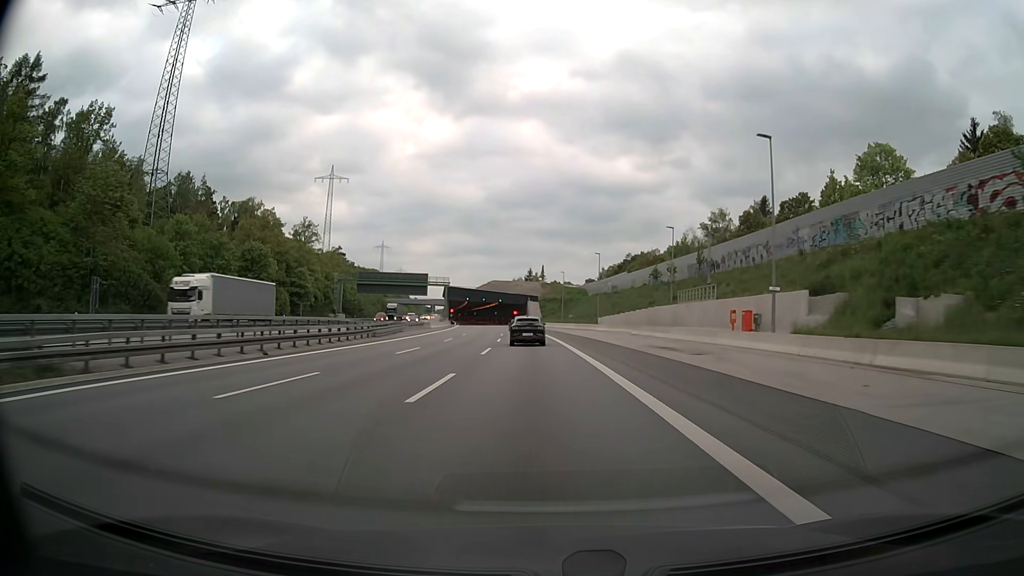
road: motorway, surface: asphalt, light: Day
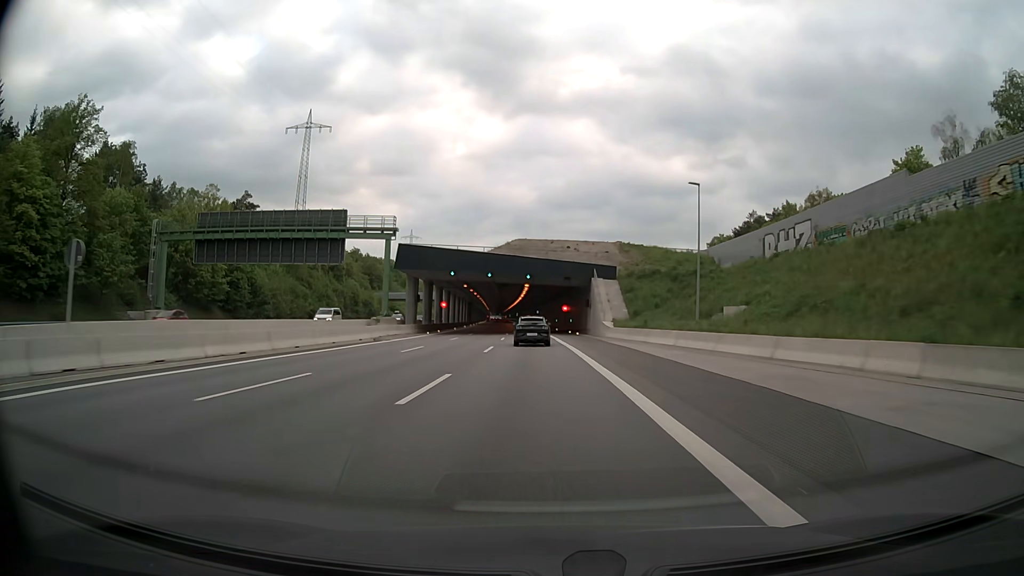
(-3.3, +85.4) m; -5°
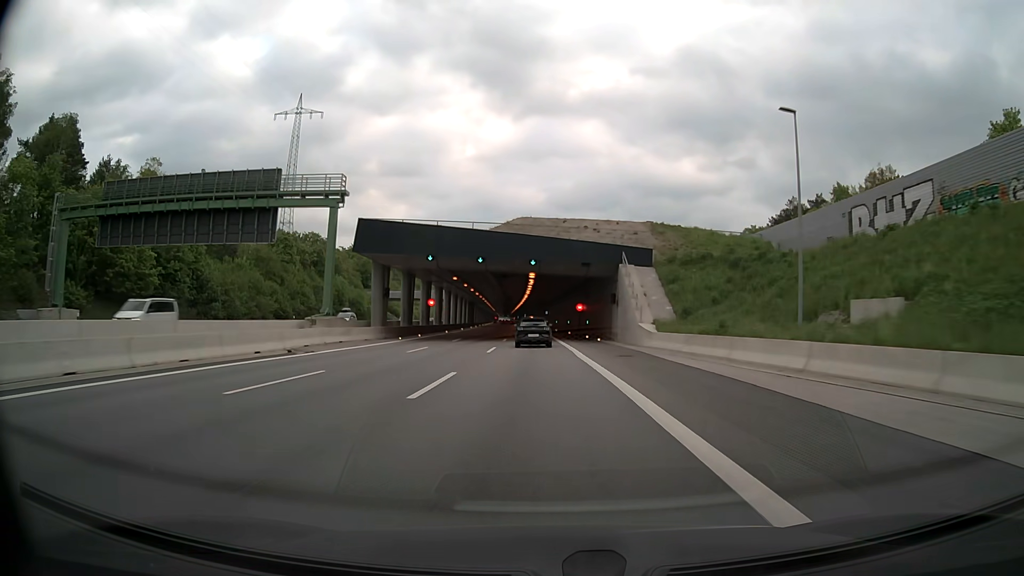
(-0.1, +17.1) m; -1°
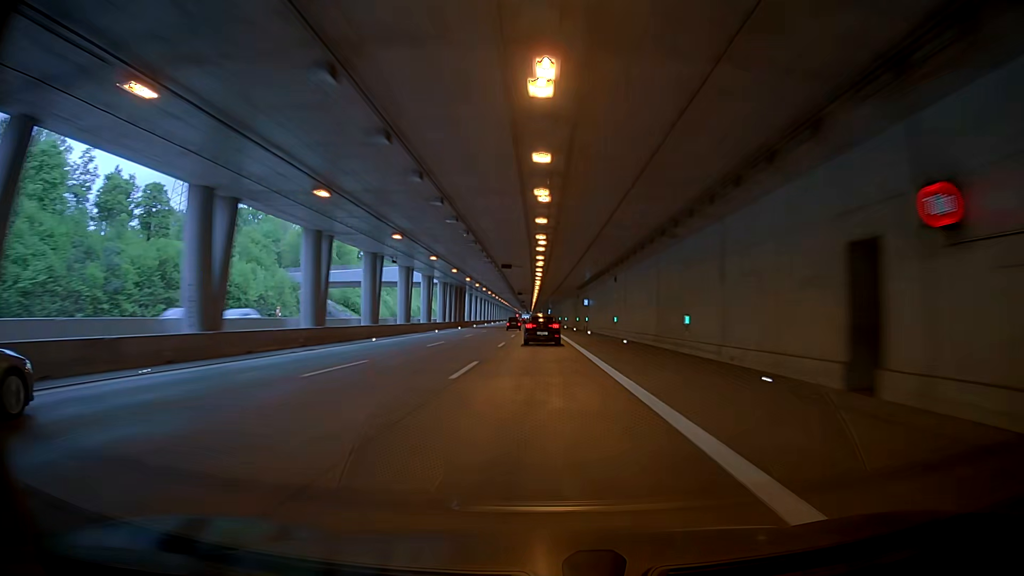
(-1.7, +68.2) m; -3°
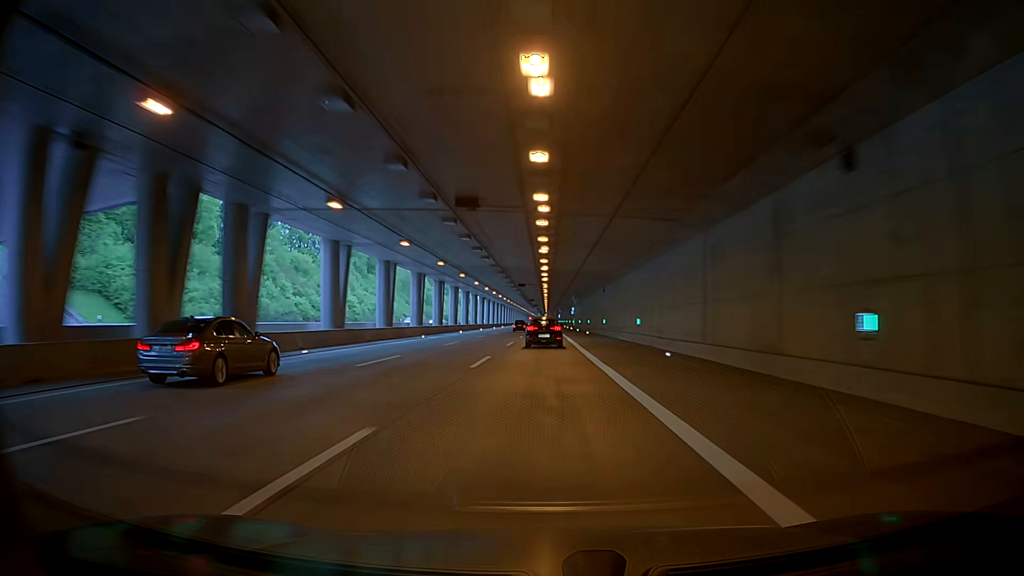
(-0.9, +85.1) m; -1°
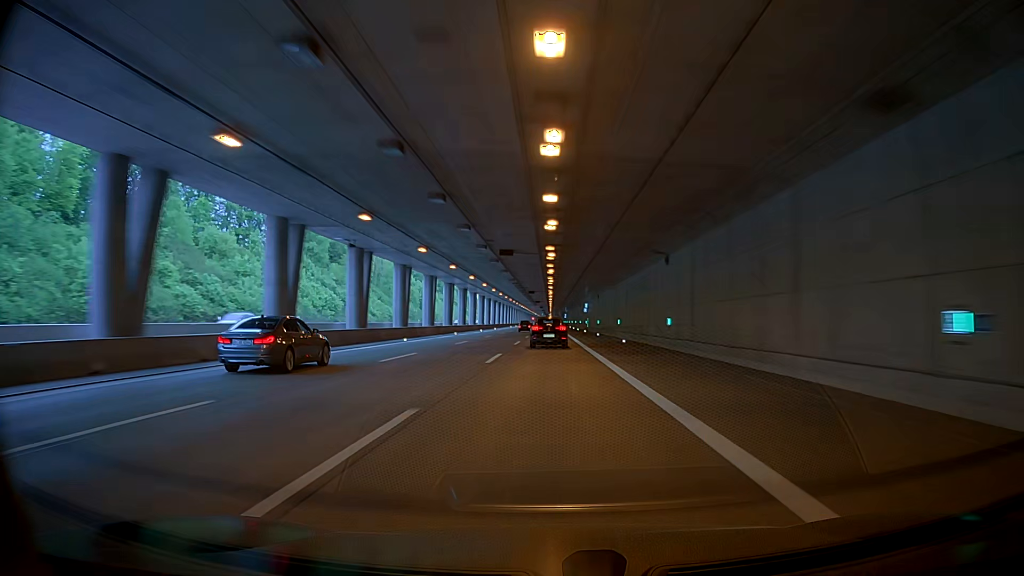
(+0.2, +34.1) m; +1°
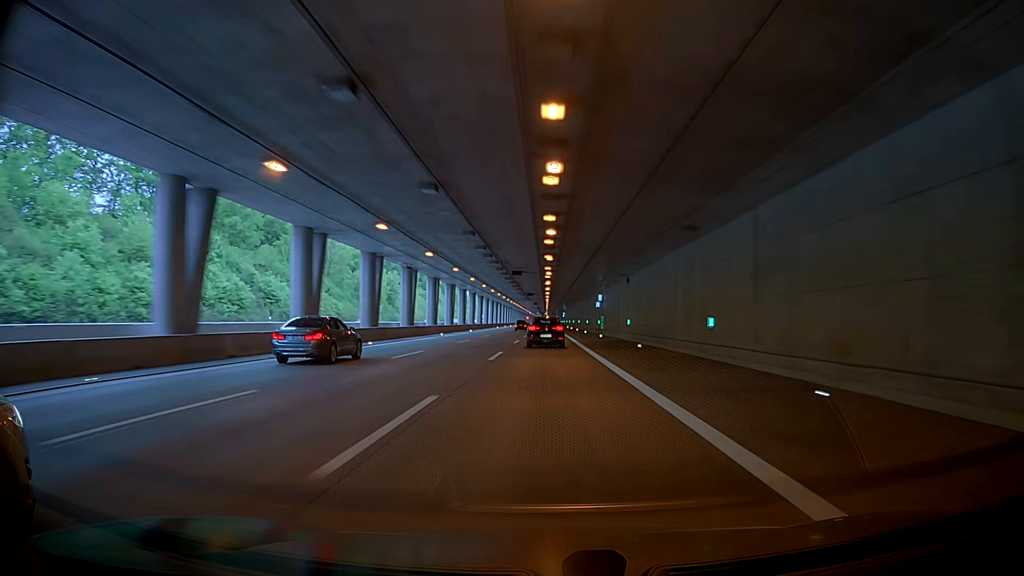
(+0.1, +34.1) m; +1°
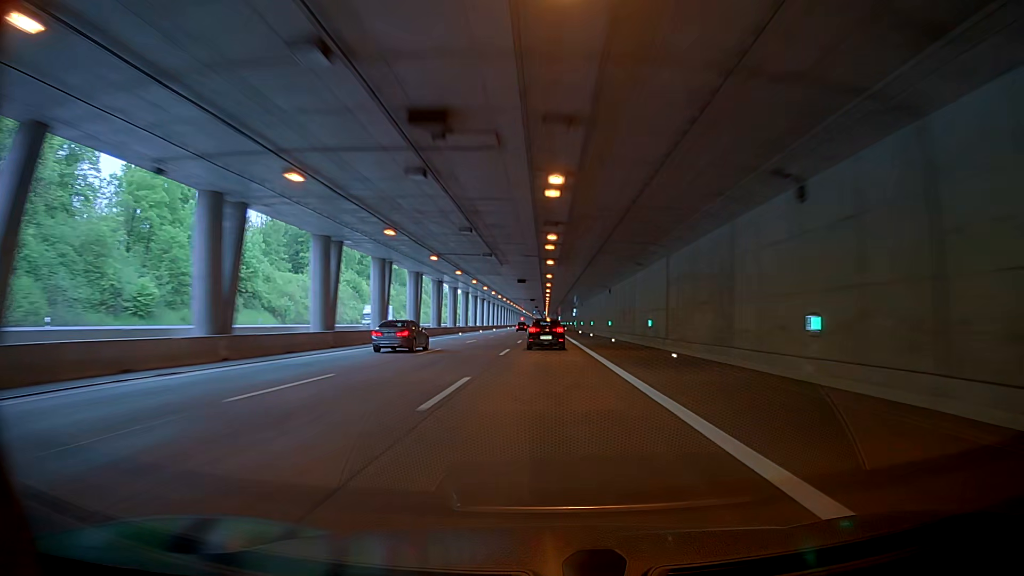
(+2.5, +85.1) m; +1°
(0, +10) (0, +20) (0, +30) (0, +40) (0, +50) (-1, +60) (-2, +70) (-2, +80) (-3, +90) (-4, +100) m
